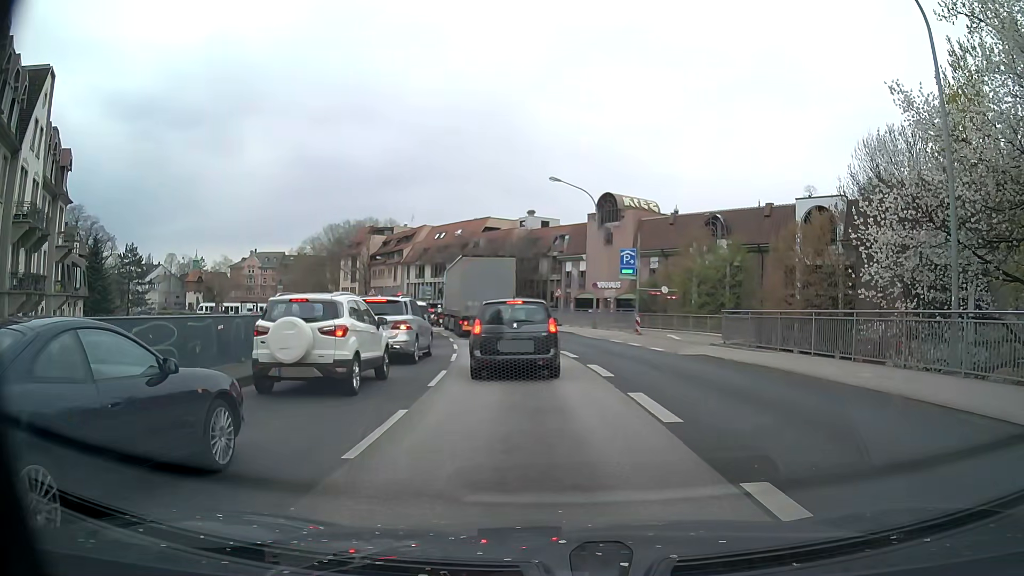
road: primary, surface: asphalt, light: Day
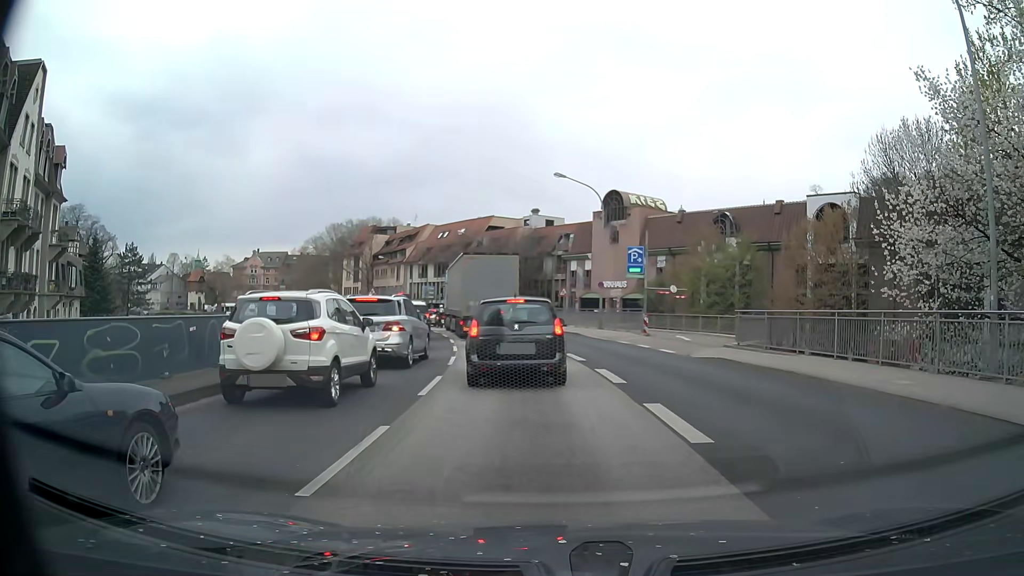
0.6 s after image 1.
(0.0, +1.3) m; -1°
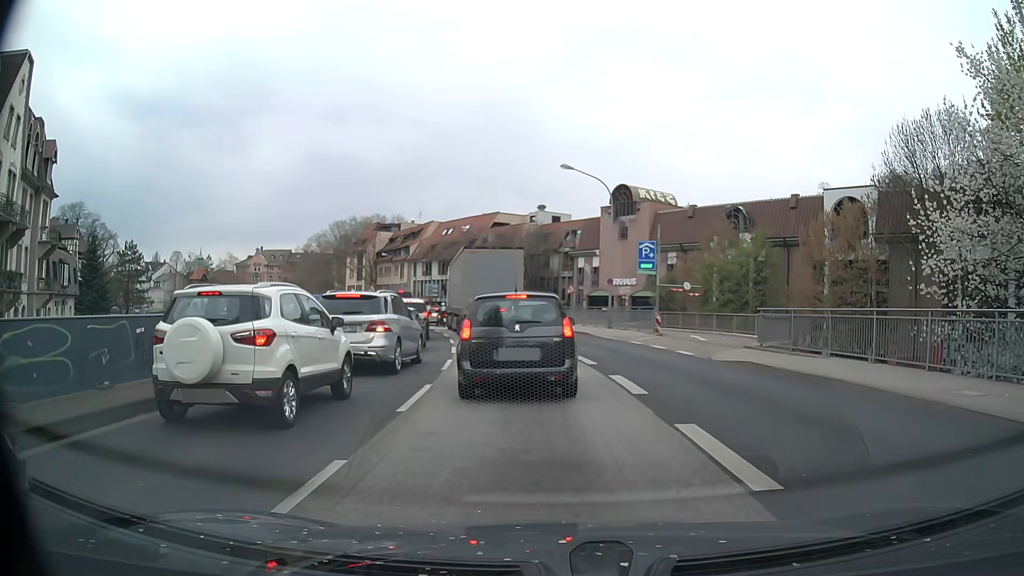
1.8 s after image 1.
(0.0, +1.9) m; +2°
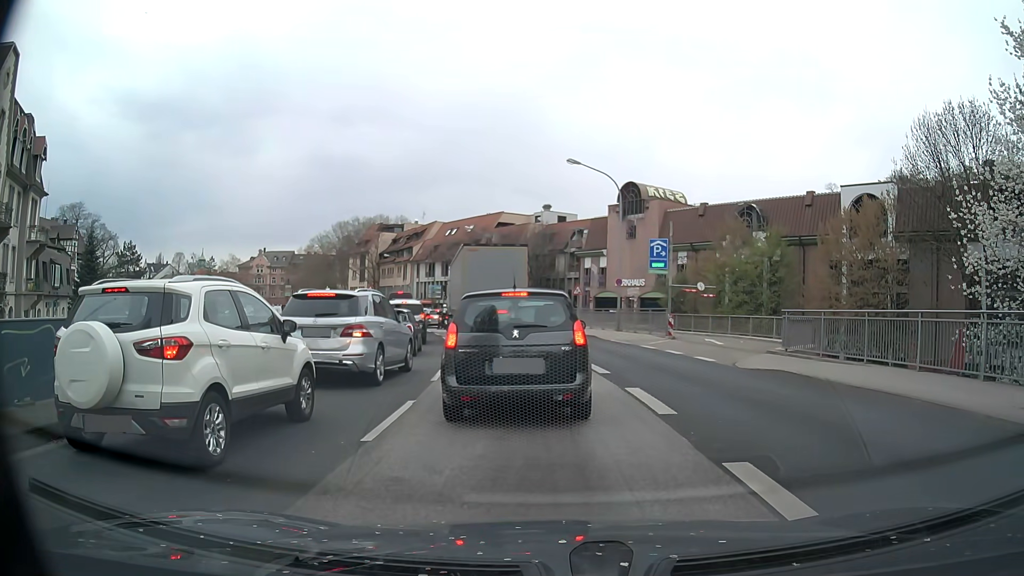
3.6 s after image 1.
(0.0, +2.0) m; 0°
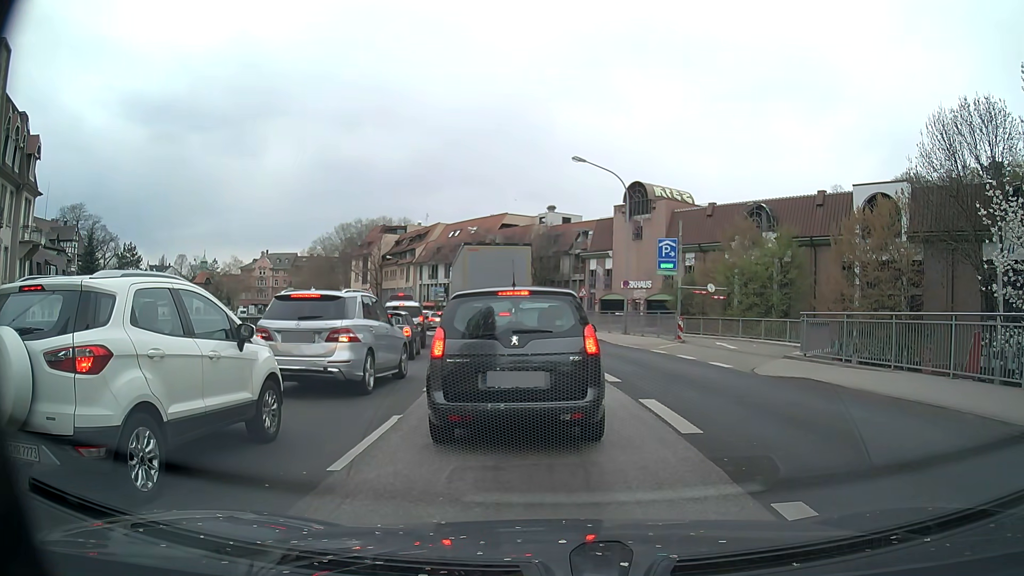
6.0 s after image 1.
(0.0, +1.2) m; 0°
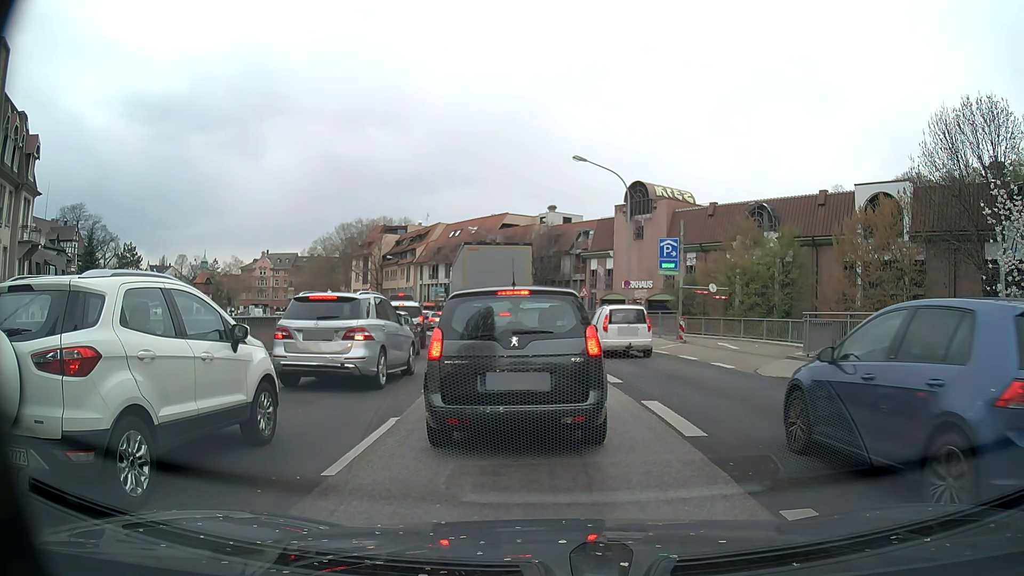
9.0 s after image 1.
(0.0, +0.3) m; 0°
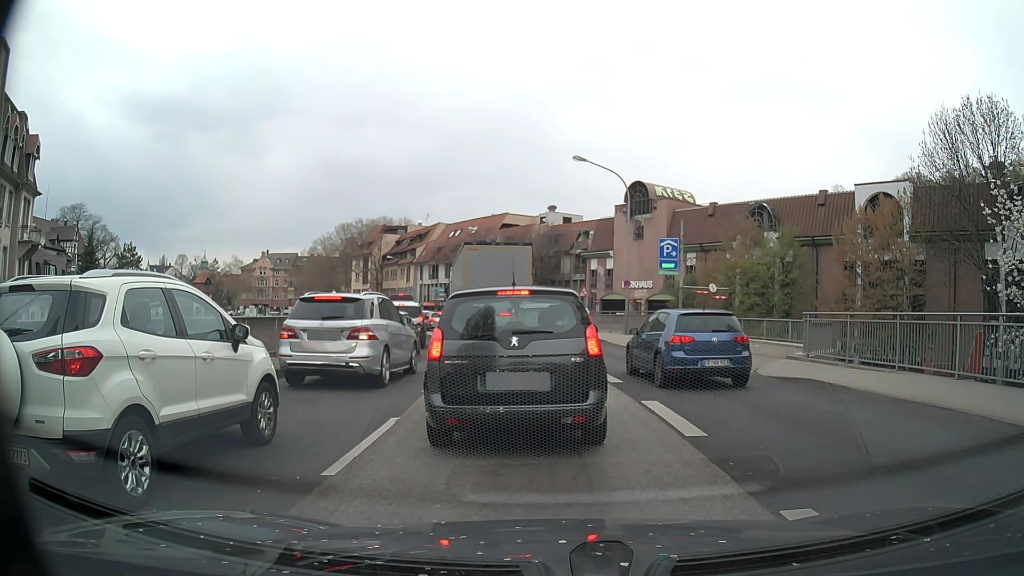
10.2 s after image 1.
(0.0, 0.0) m; 0°
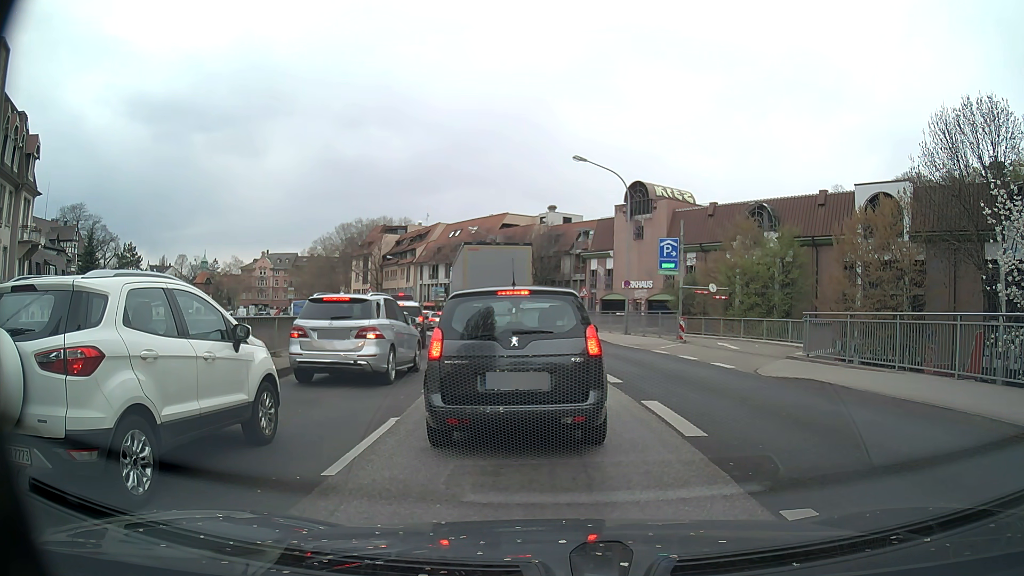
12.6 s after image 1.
(0.0, 0.0) m; 0°
(-1, +10) (-2, +20) (-4, +30) (-6, +39) (-10, +49) (-13, +58) (-18, +67) (-23, +76) (-28, +84) (-33, +93) m
